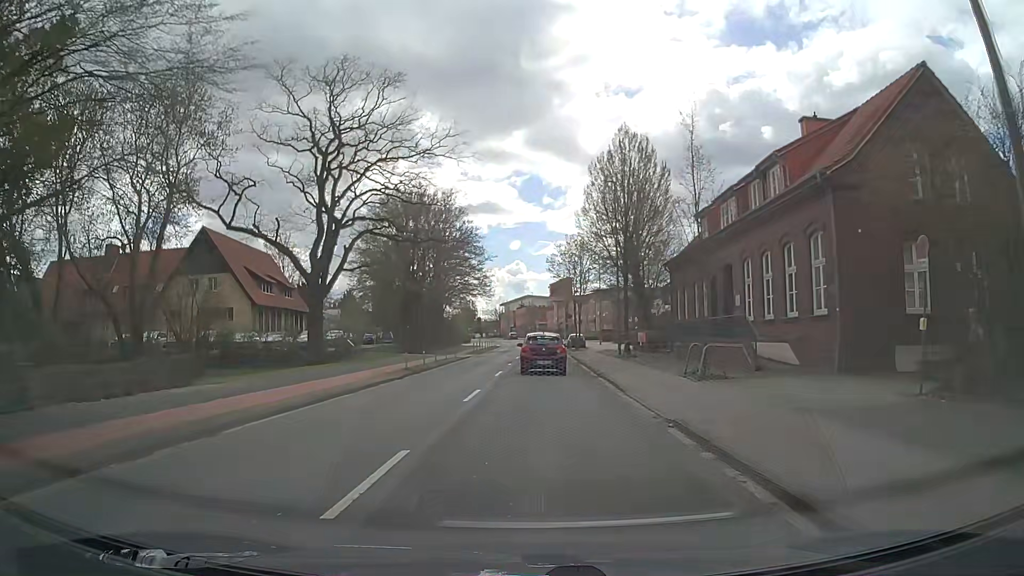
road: tertiary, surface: asphalt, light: Day
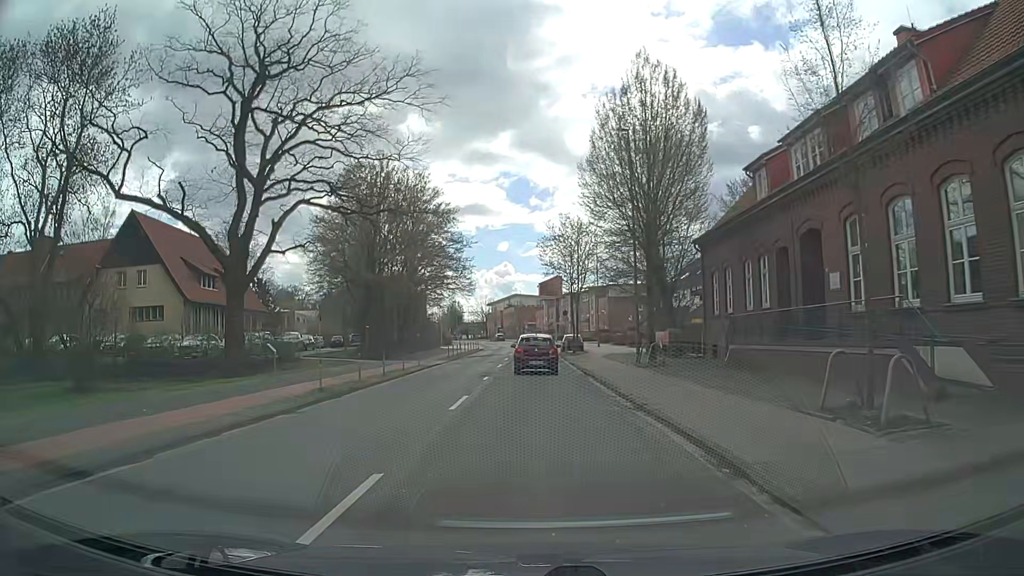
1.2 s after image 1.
(+0.1, +10.5) m; +1°
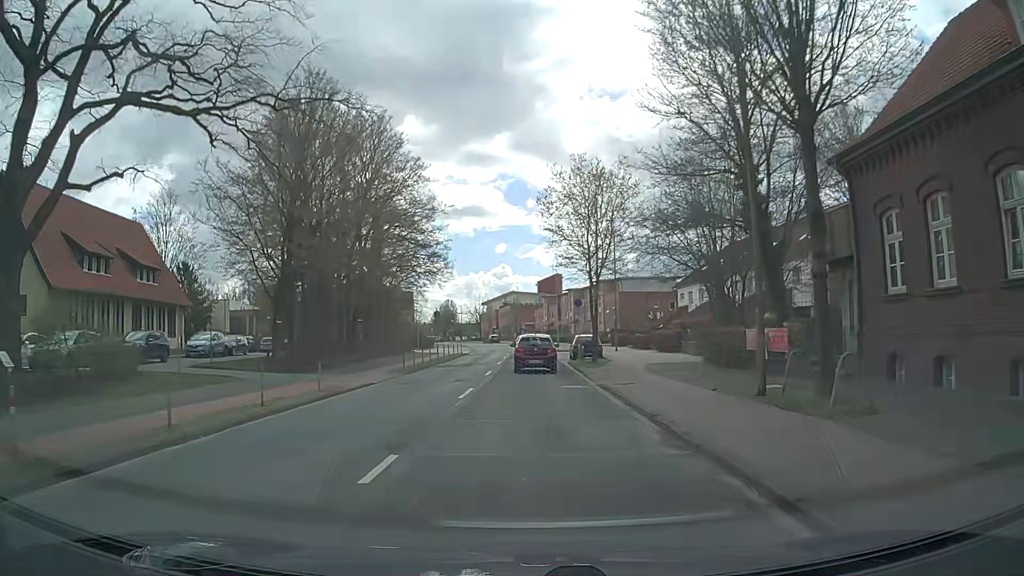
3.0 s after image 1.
(+0.1, +16.0) m; 0°
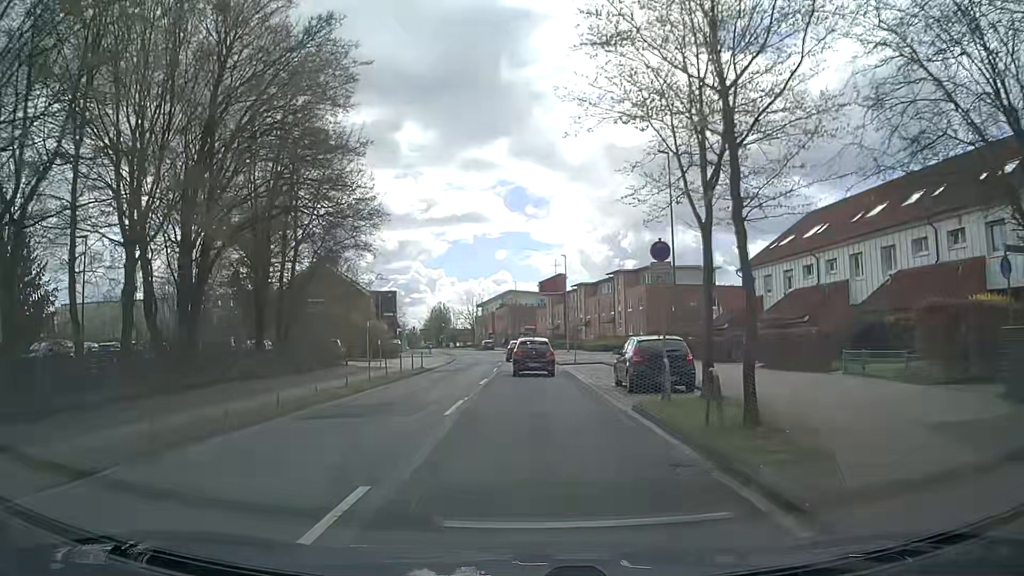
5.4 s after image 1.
(0.0, +21.8) m; +1°
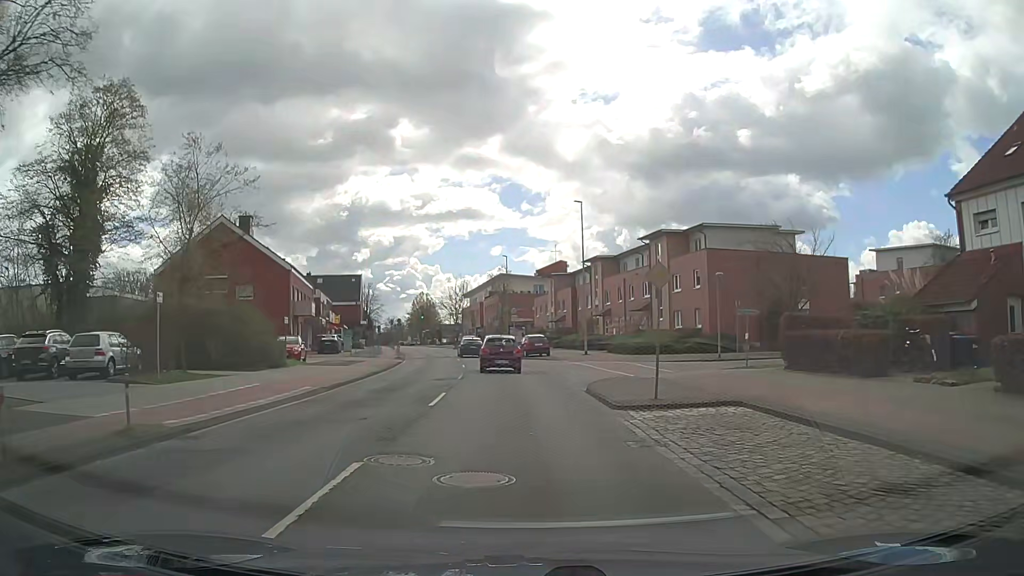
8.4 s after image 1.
(-0.1, +27.1) m; 0°
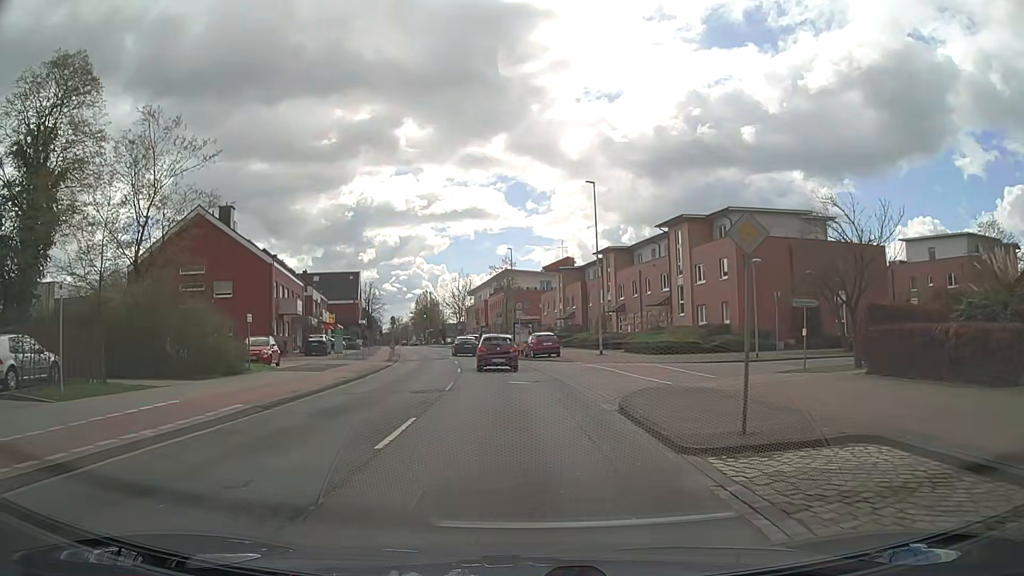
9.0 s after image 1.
(0.0, +5.4) m; -1°
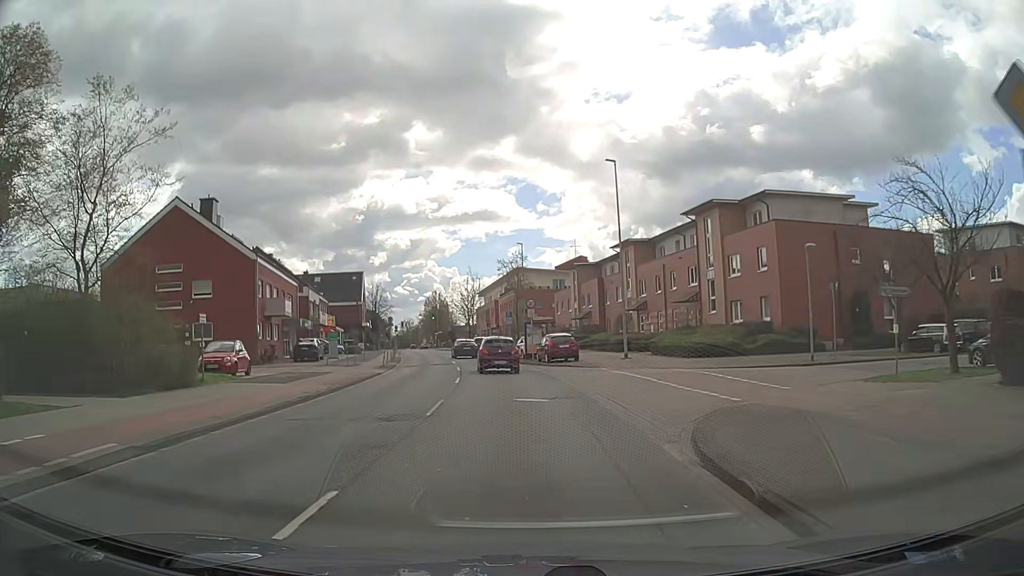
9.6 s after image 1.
(-0.1, +5.4) m; -1°
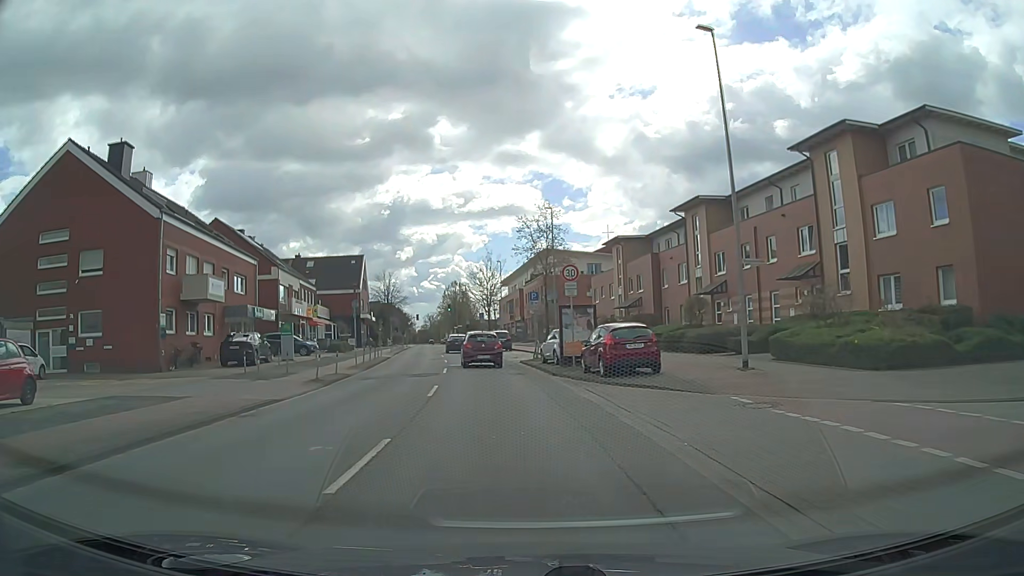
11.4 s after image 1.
(-0.4, +15.9) m; -4°
